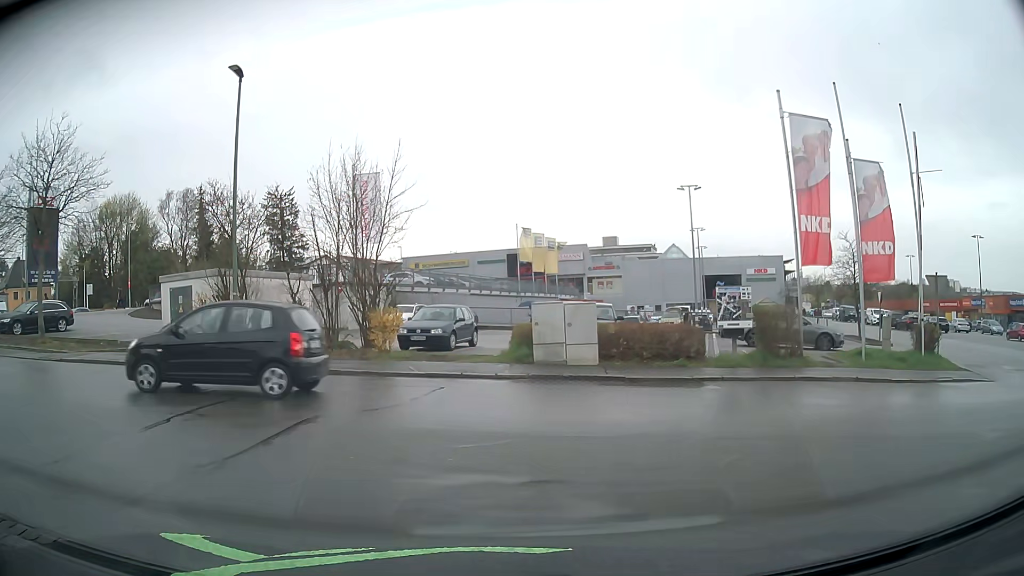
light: Day
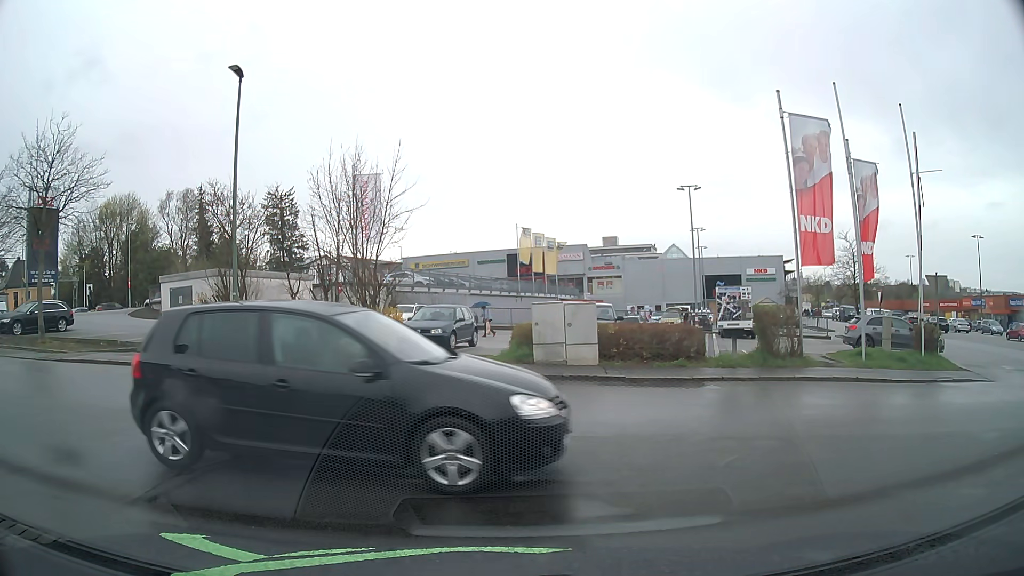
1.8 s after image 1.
(0.0, 0.0) m; 0°
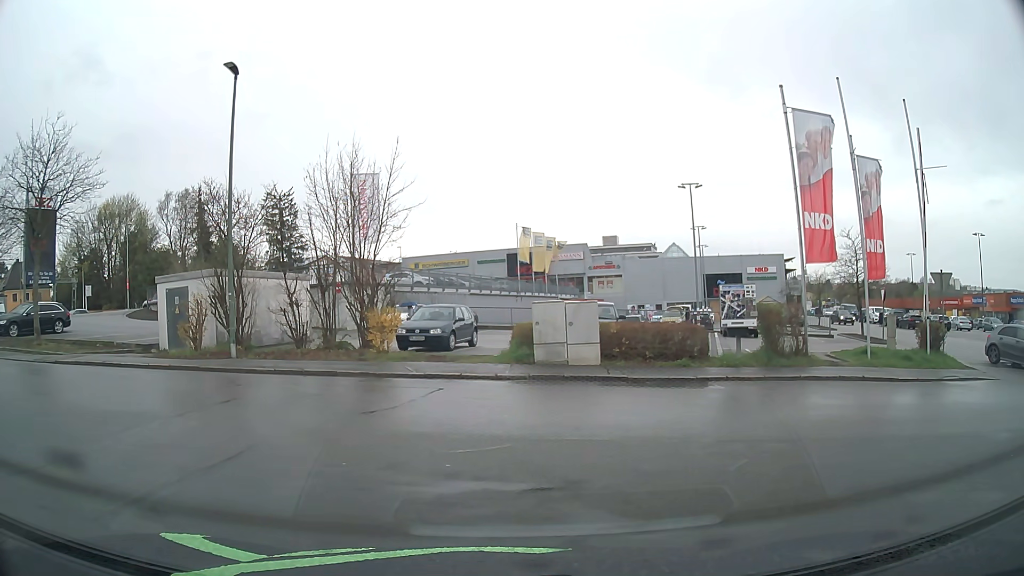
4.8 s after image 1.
(0.0, +0.3) m; 0°
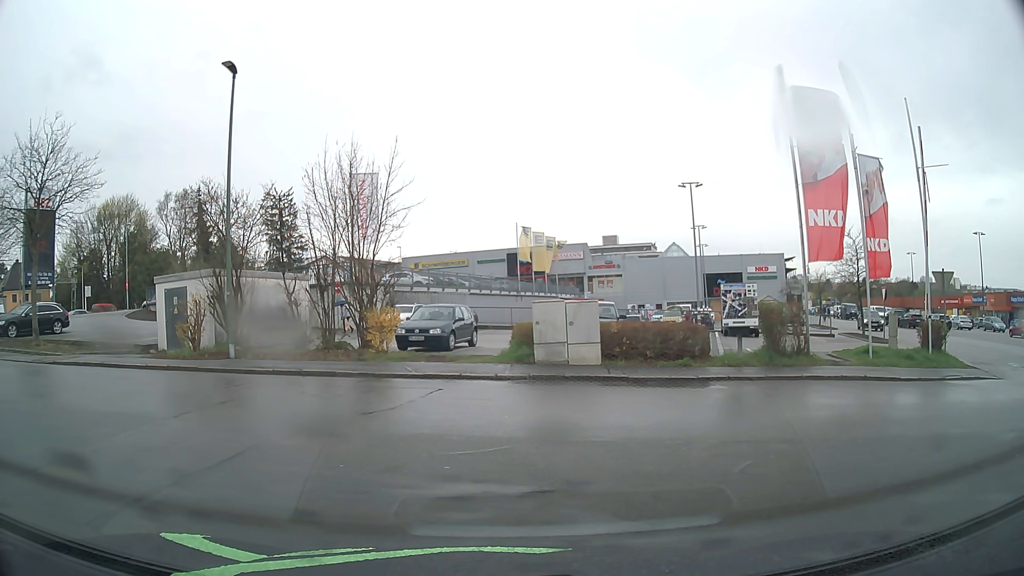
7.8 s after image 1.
(0.0, +0.2) m; 0°
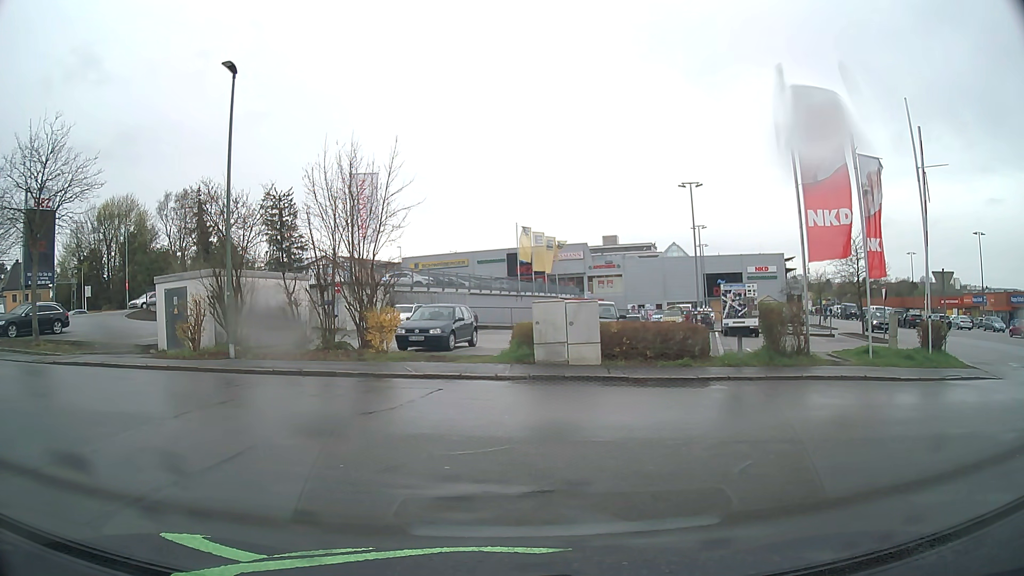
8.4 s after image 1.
(0.0, 0.0) m; 0°
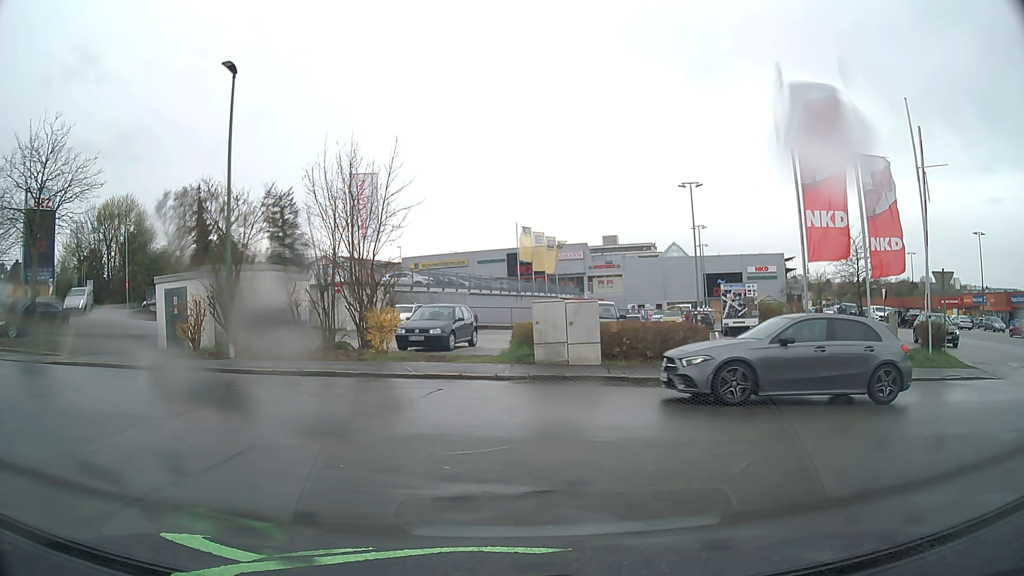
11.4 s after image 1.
(0.0, 0.0) m; 0°
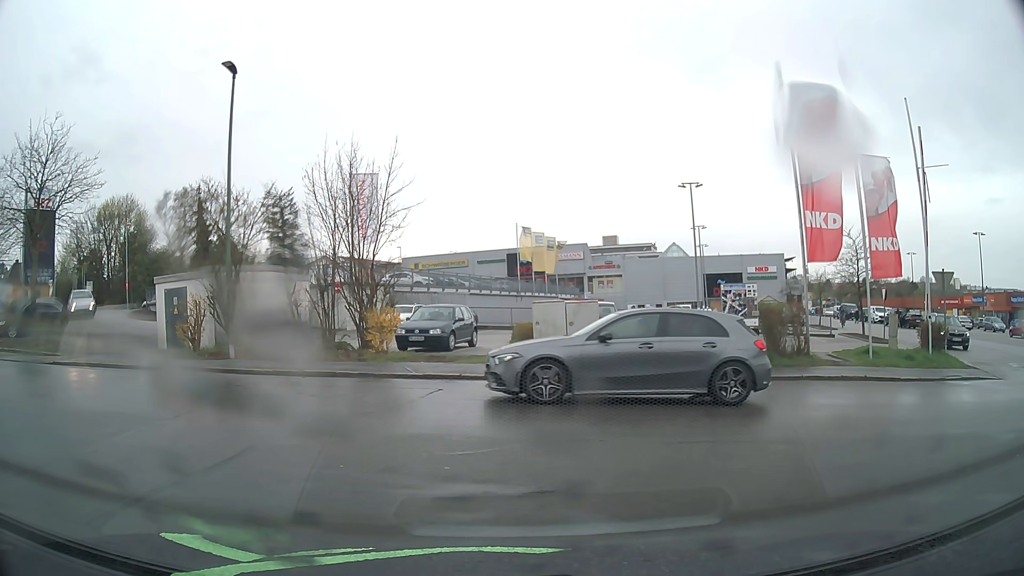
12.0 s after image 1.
(0.0, 0.0) m; 0°
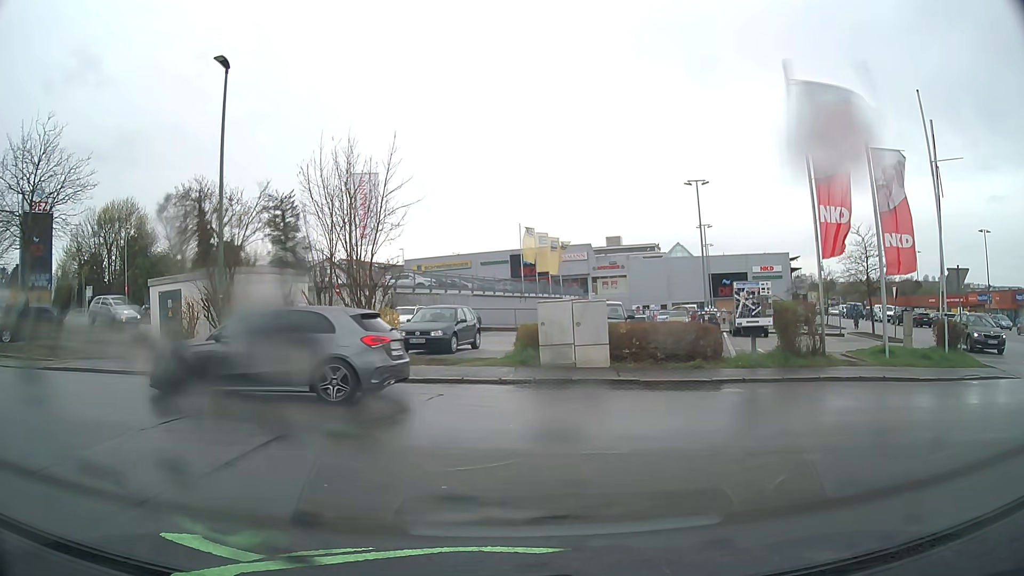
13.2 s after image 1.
(0.0, +0.8) m; 0°
